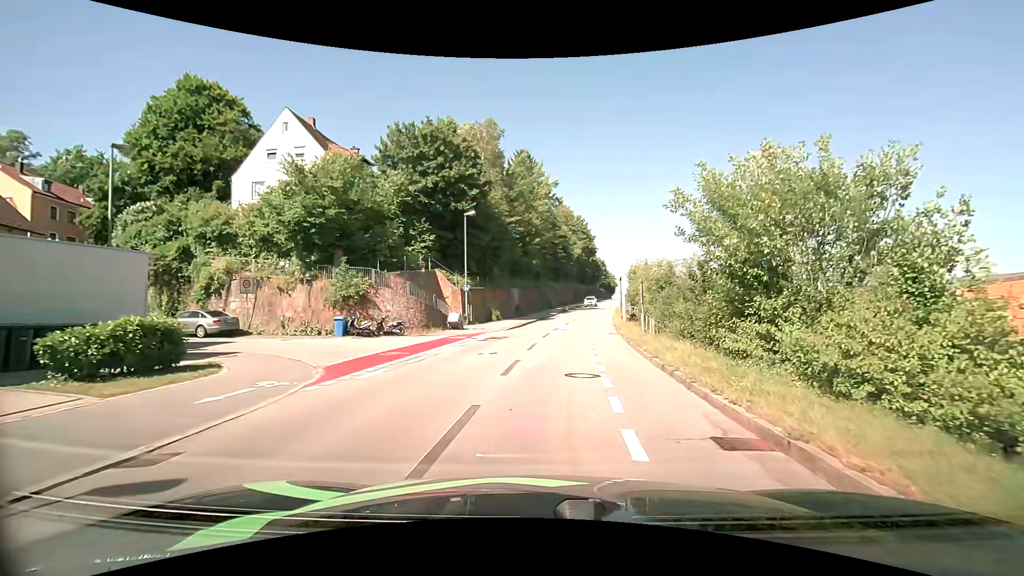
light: Day
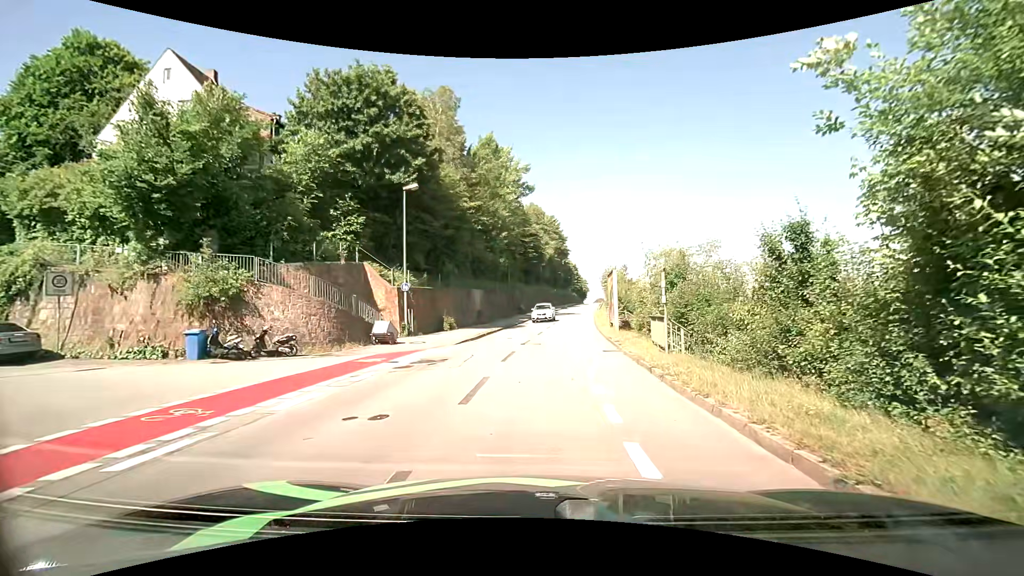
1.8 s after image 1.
(+0.2, +8.7) m; +2°
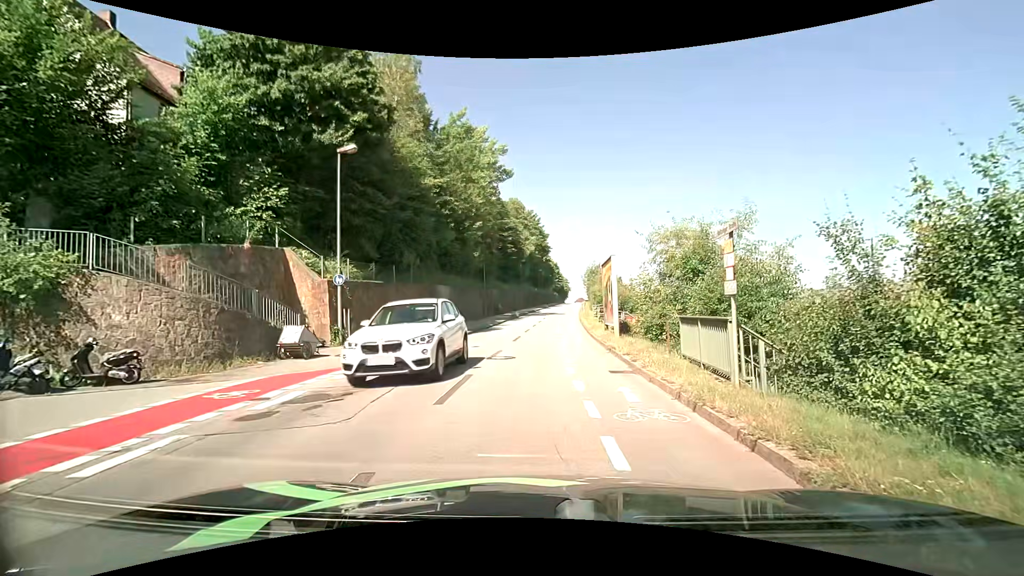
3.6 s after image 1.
(+0.2, +5.9) m; +4°
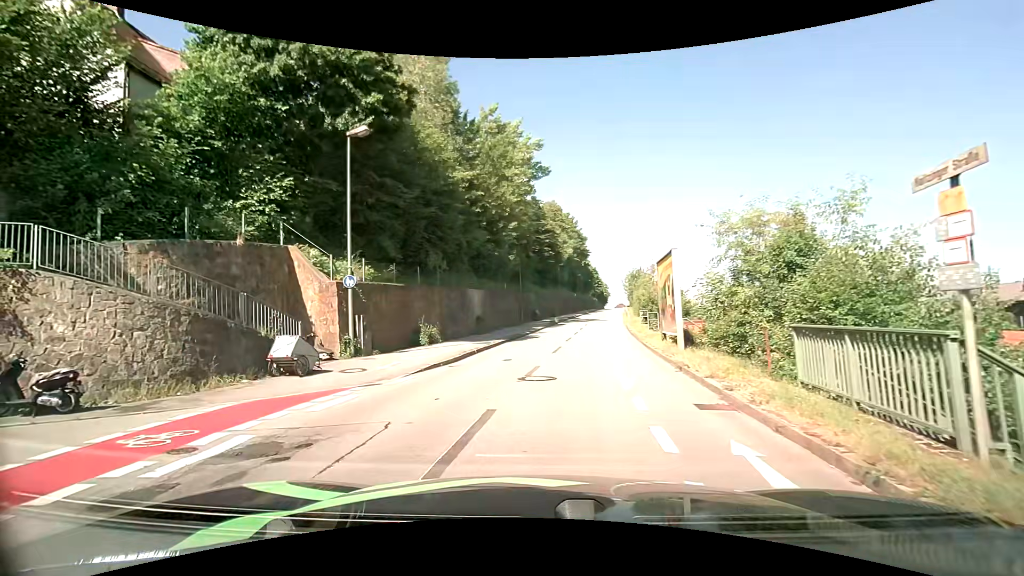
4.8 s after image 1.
(-0.1, +3.2) m; -5°
